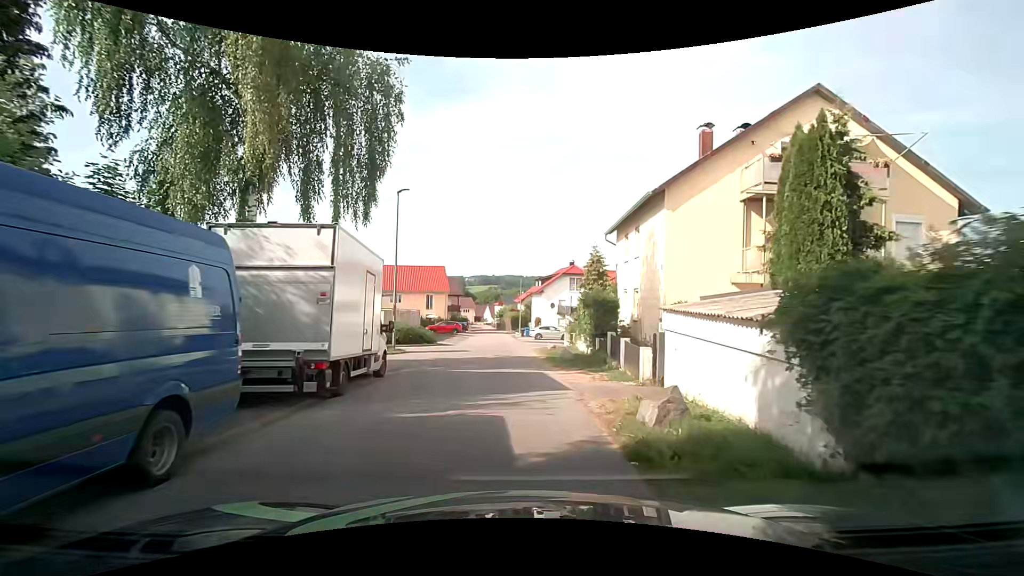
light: Day
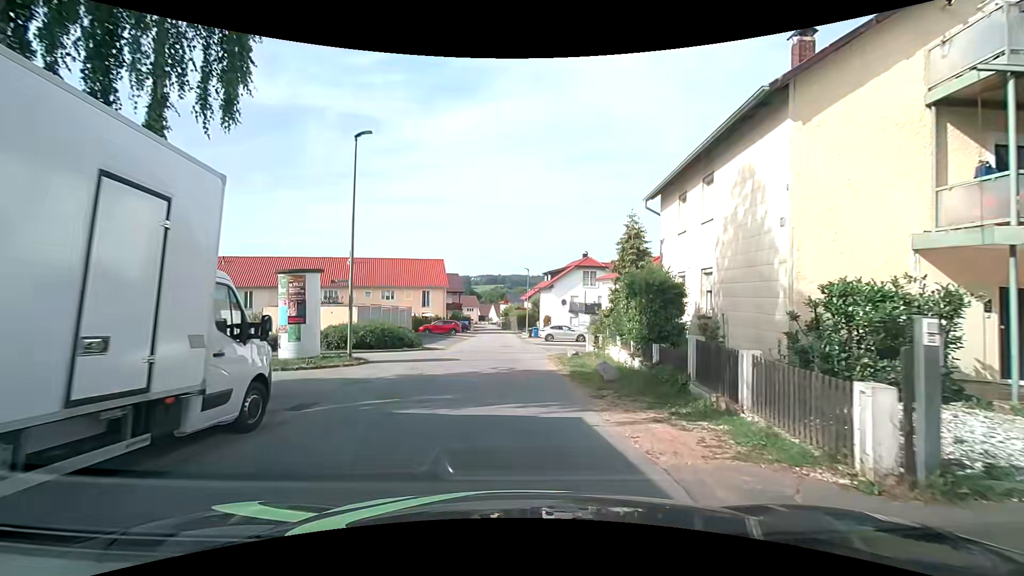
(-0.1, +7.6) m; -2°
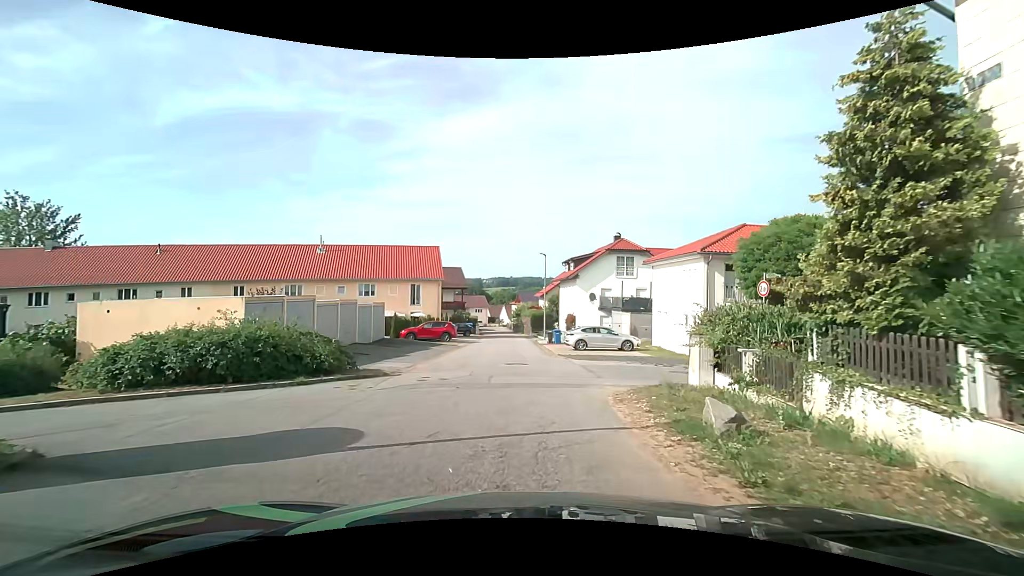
(0.0, +13.4) m; -2°
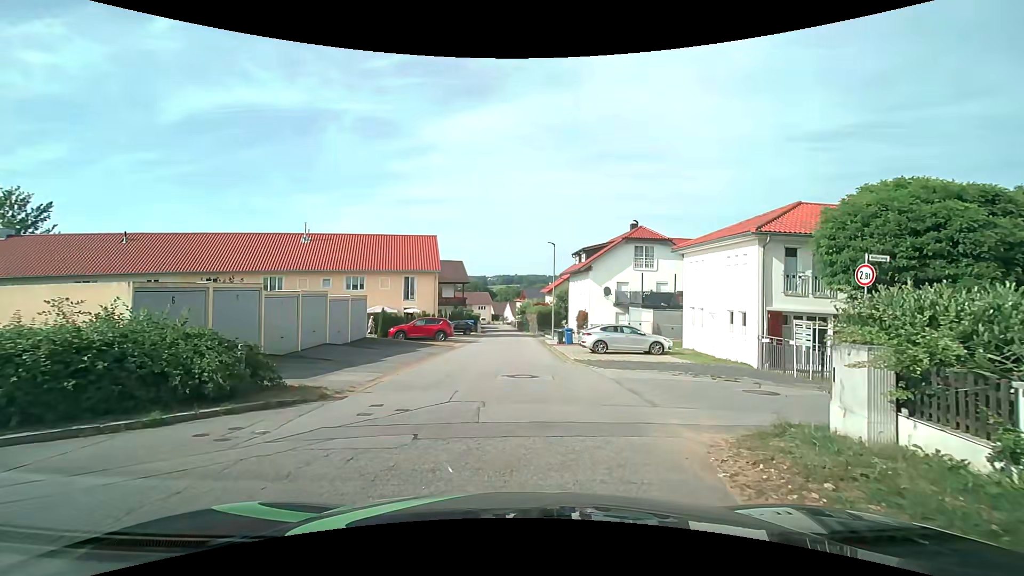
(+0.1, +4.9) m; 0°
